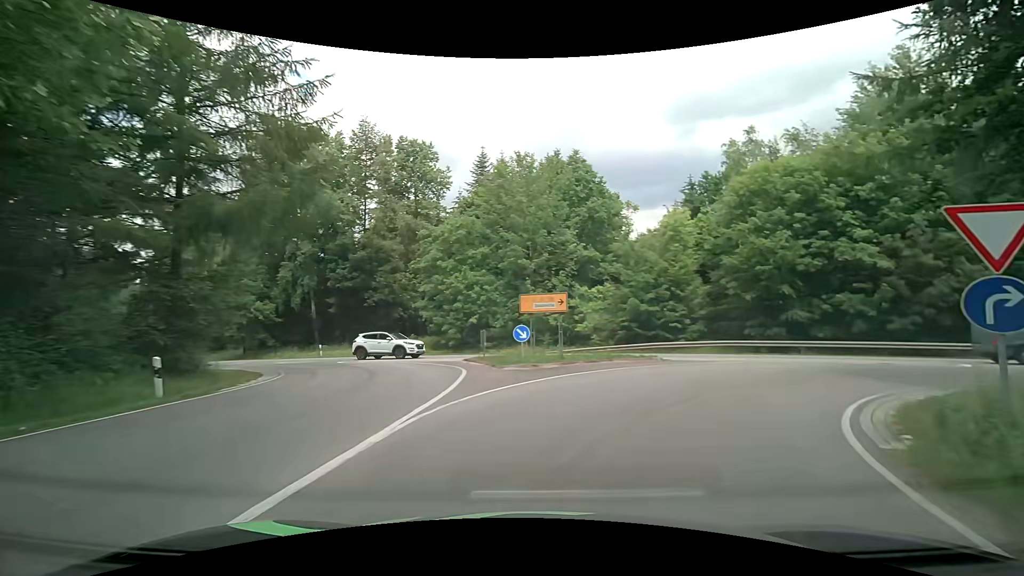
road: primary_link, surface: asphalt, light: Day
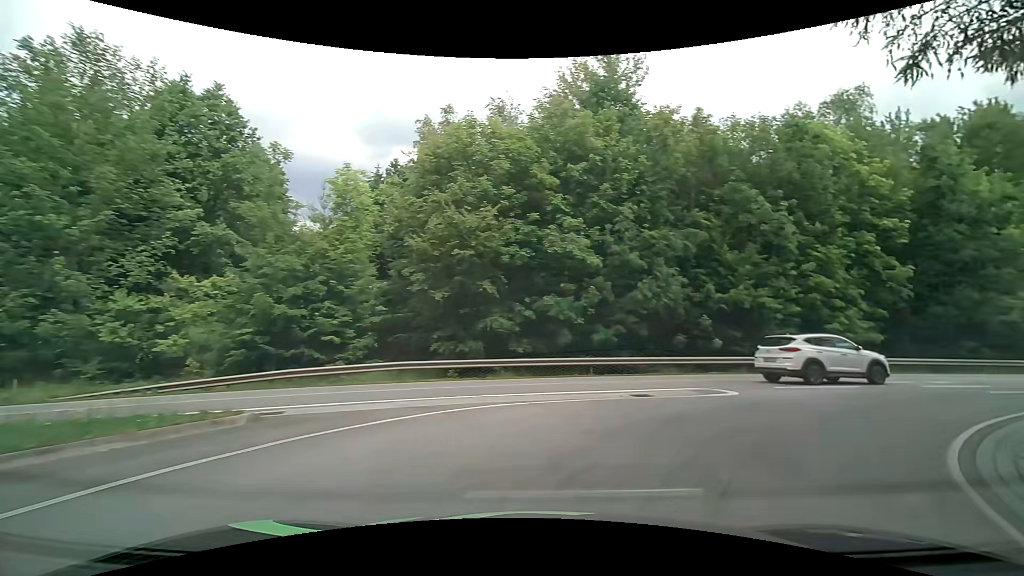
(+3.3, +11.8) m; +35°
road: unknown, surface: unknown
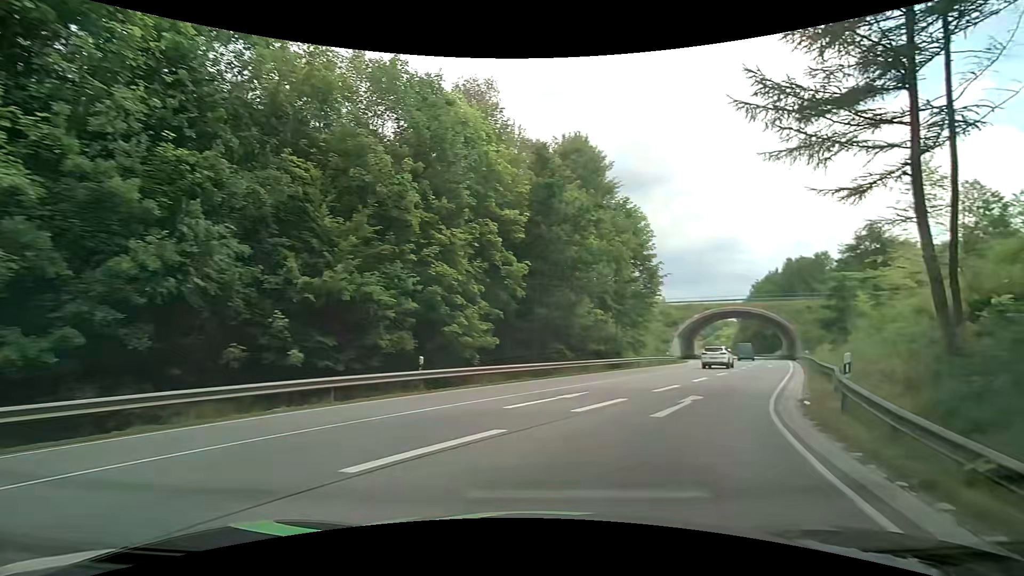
(+3.8, +9.7) m; +40°
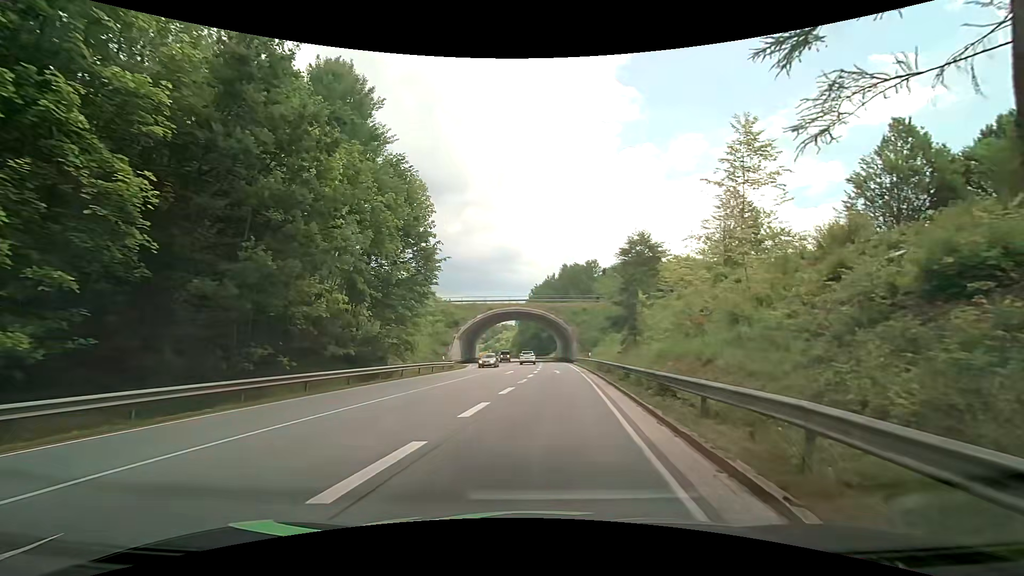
(+3.4, +11.3) m; +25°
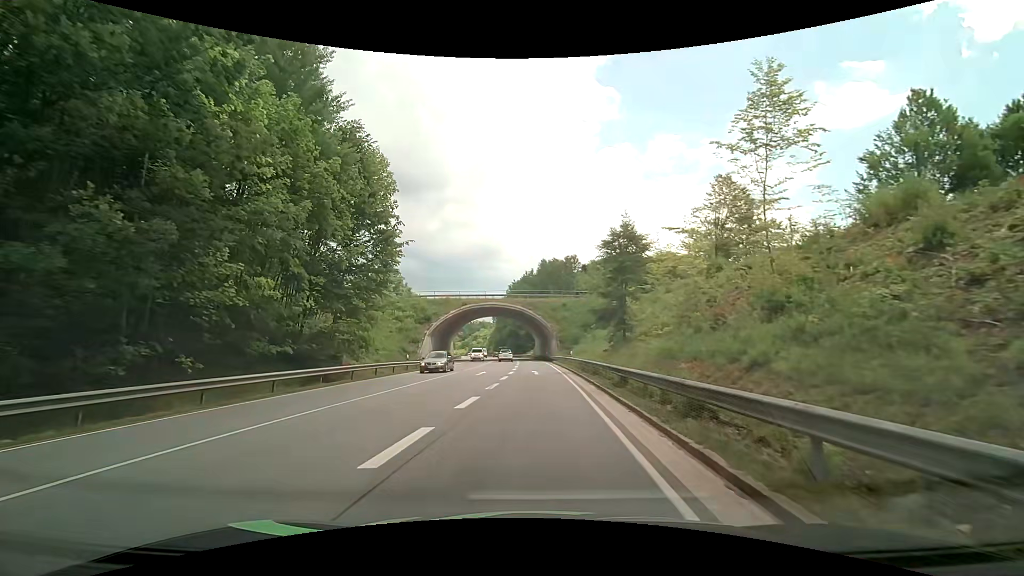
(+0.2, +4.8) m; +3°
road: primary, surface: asphalt
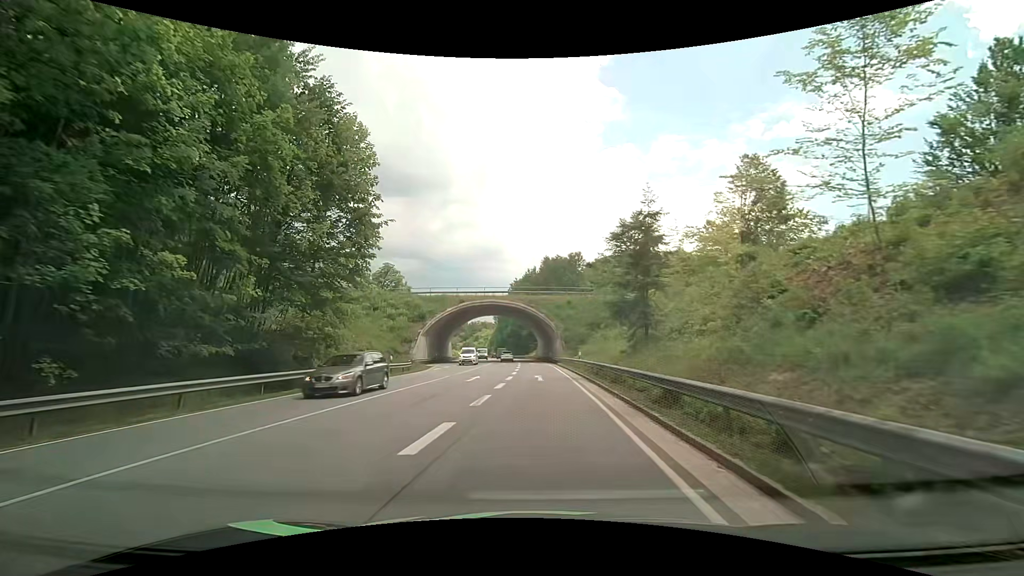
(0.0, +5.4) m; 0°
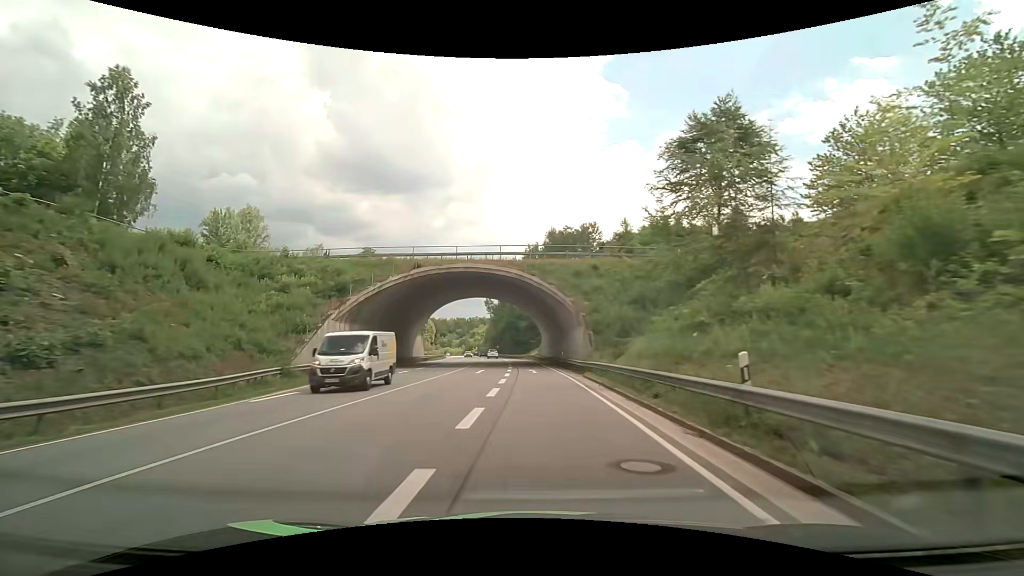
(+0.1, +28.7) m; -1°
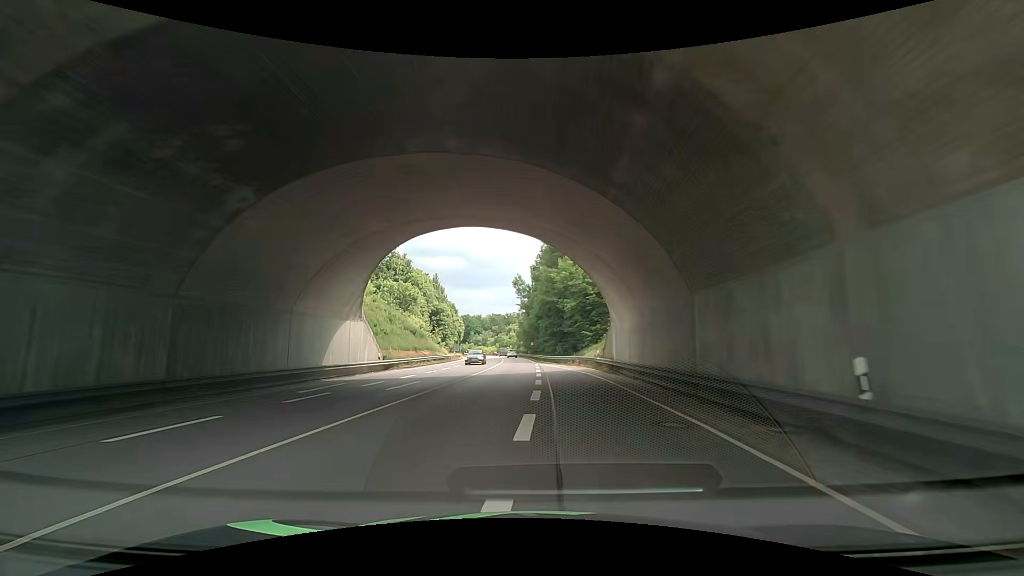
(-0.7, +37.8) m; -4°
(0, +10) (-1, +20) (-1, +30) (-1, +40) (-1, +50) (-2, +60) (-2, +70) (-3, +80) (-3, +90) (-4, +100) m
